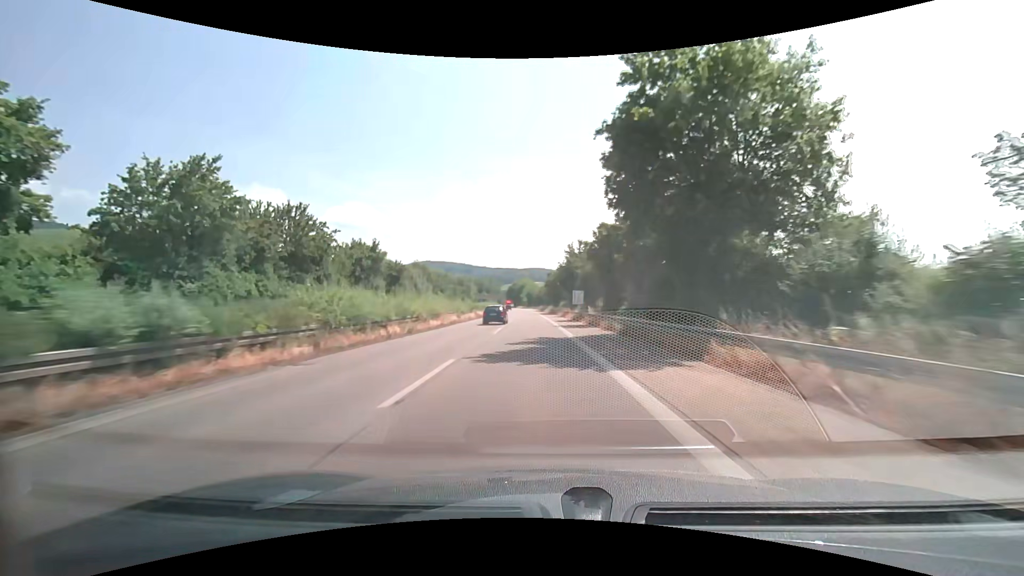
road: trunk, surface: asphalt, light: Day
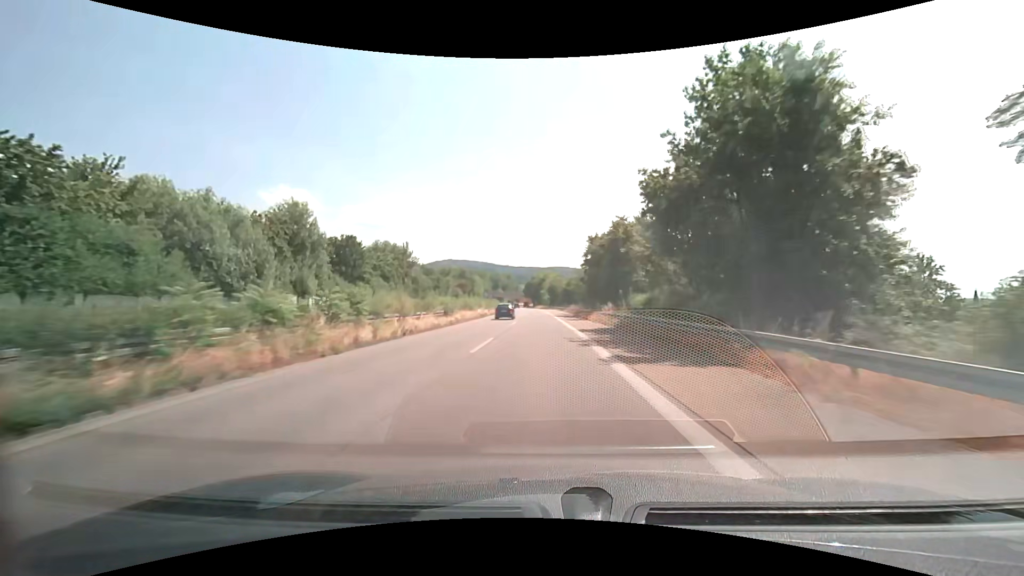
(-1.7, +64.7) m; -3°
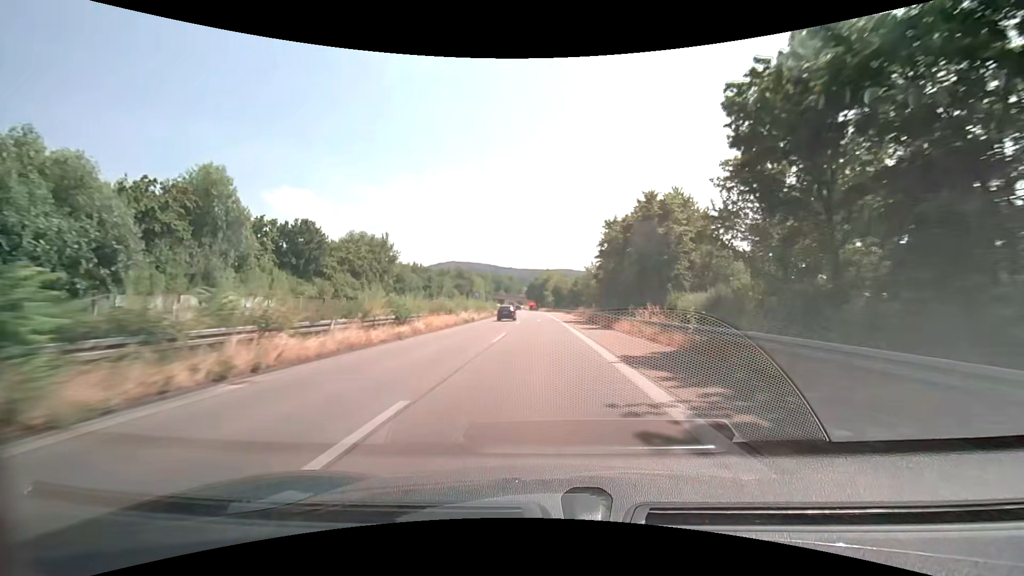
(-0.1, +12.8) m; 0°
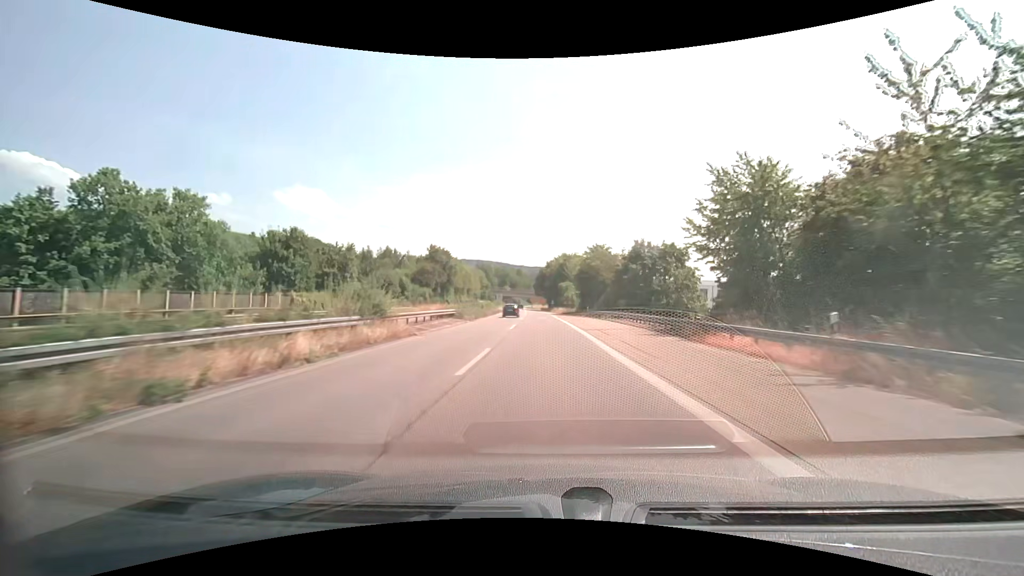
(-1.2, +63.5) m; -2°
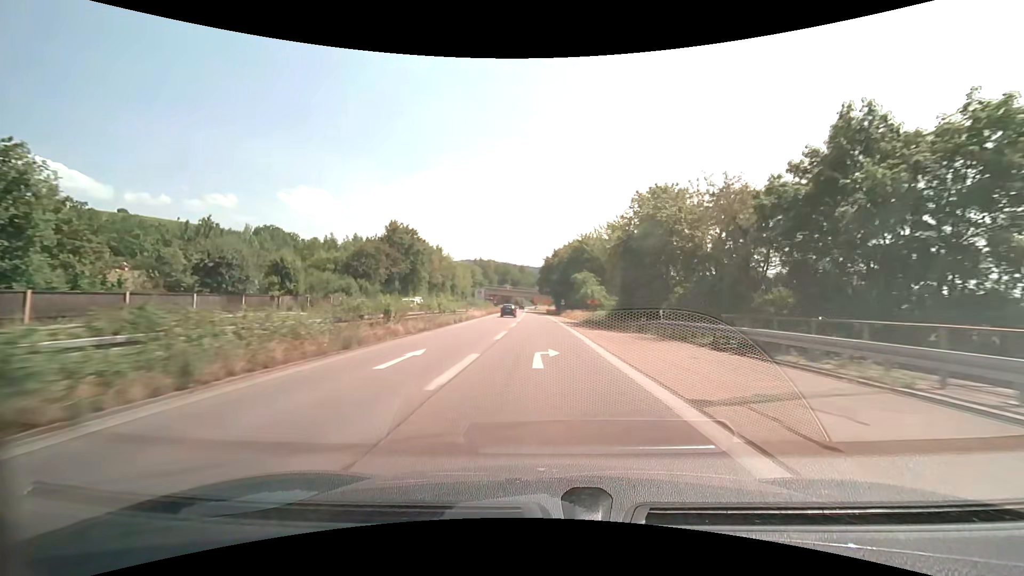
(-0.1, +37.6) m; 0°
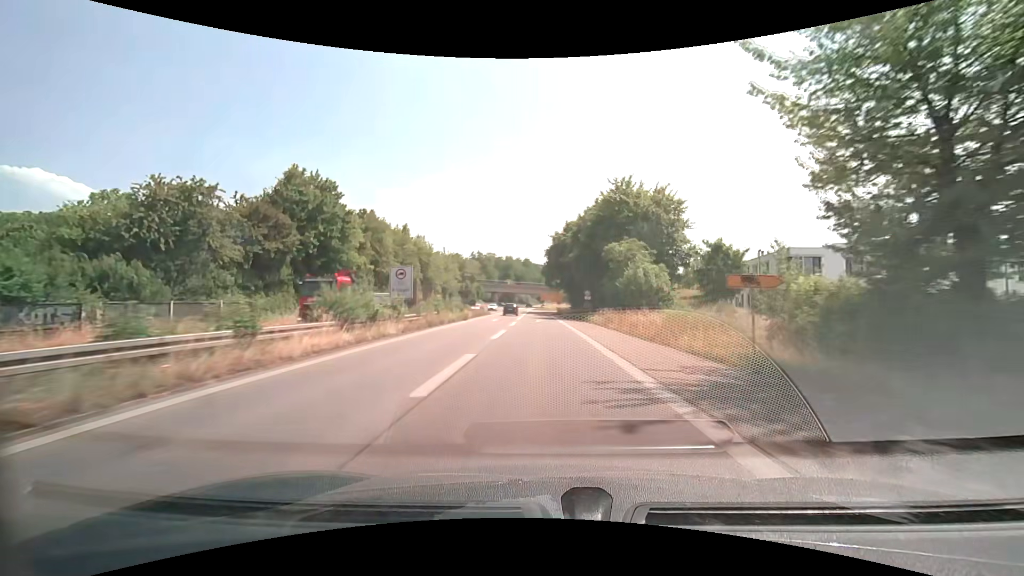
(-0.2, +36.7) m; -1°
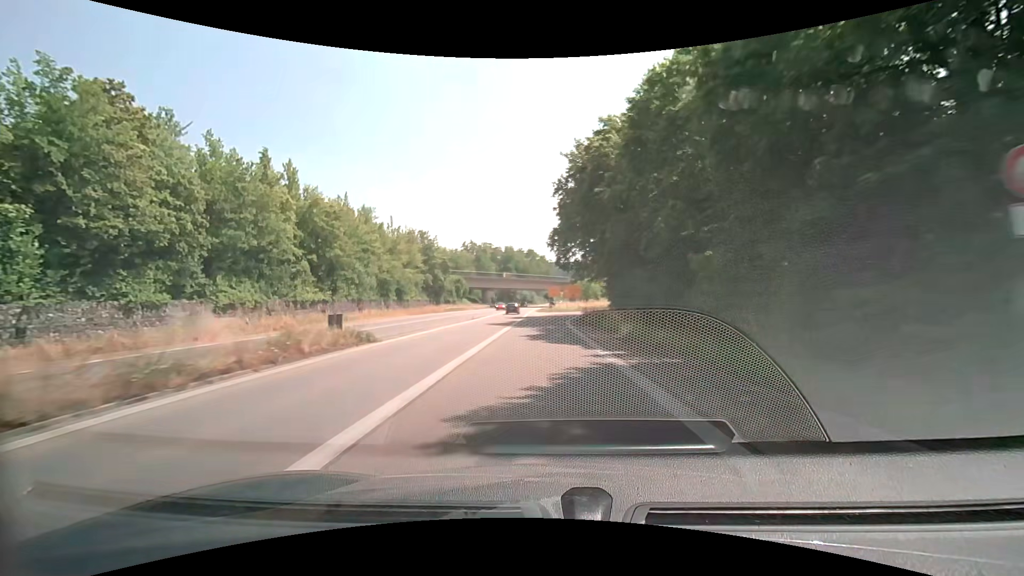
(-0.4, +45.5) m; -1°
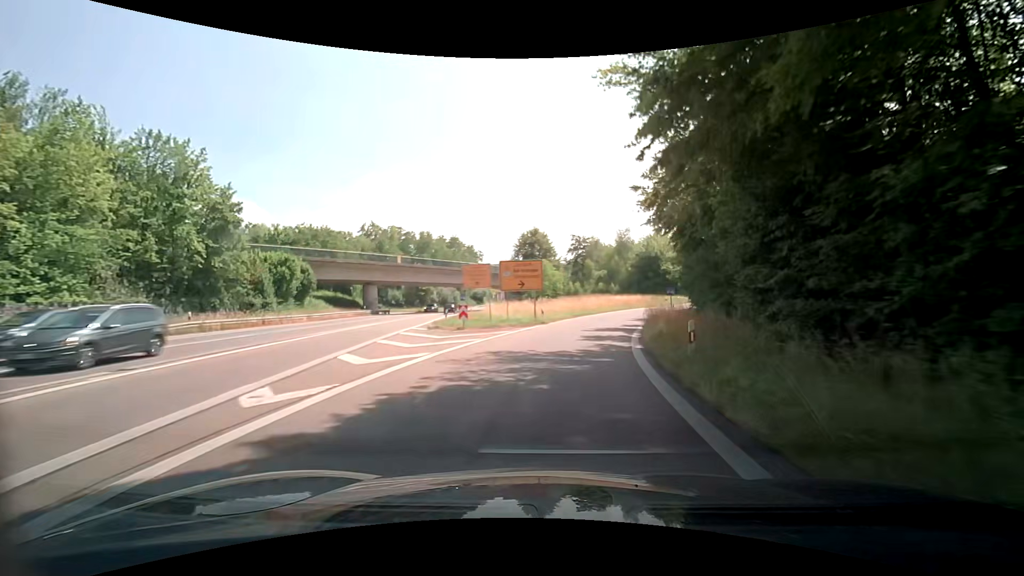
(+0.8, +51.4) m; +6°
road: trunk_link
(0, +10) (+2, +20) (+4, +30) (+7, +39) (+10, +48) (+15, +57) (+20, +66) (+26, +74) (+33, +81) (+40, +88) m
